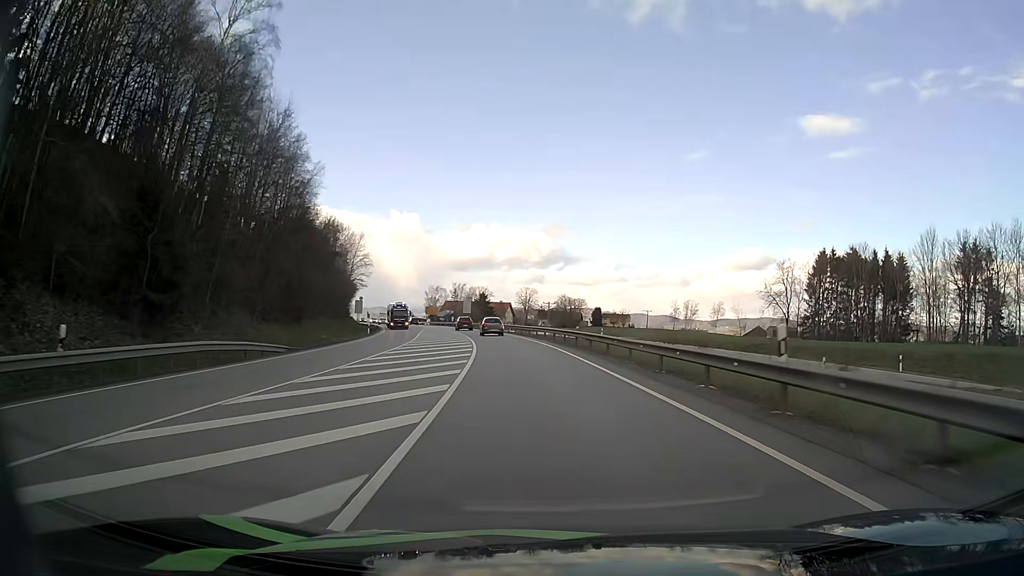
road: primary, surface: asphalt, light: Day
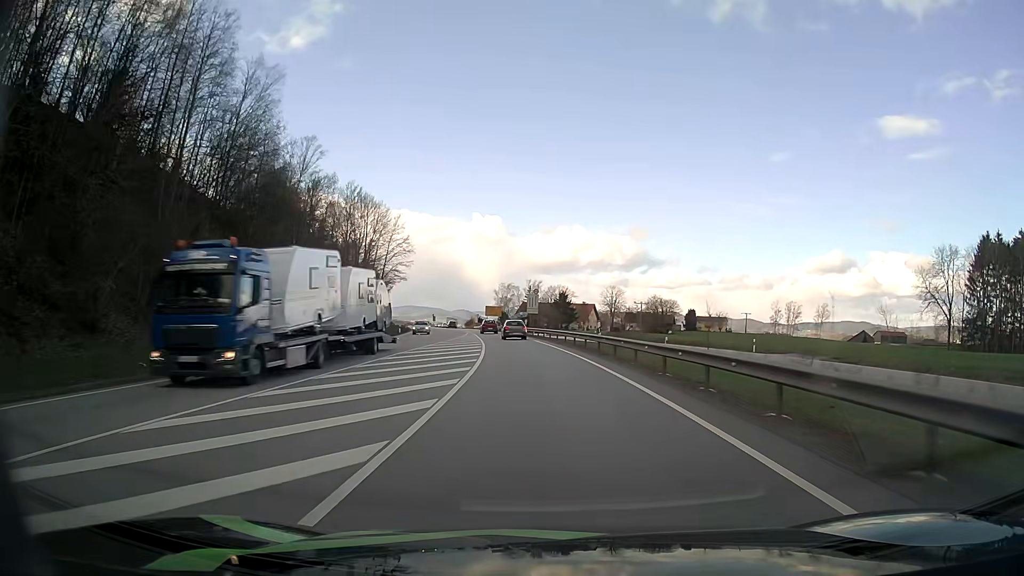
(-2.1, +35.8) m; -7°
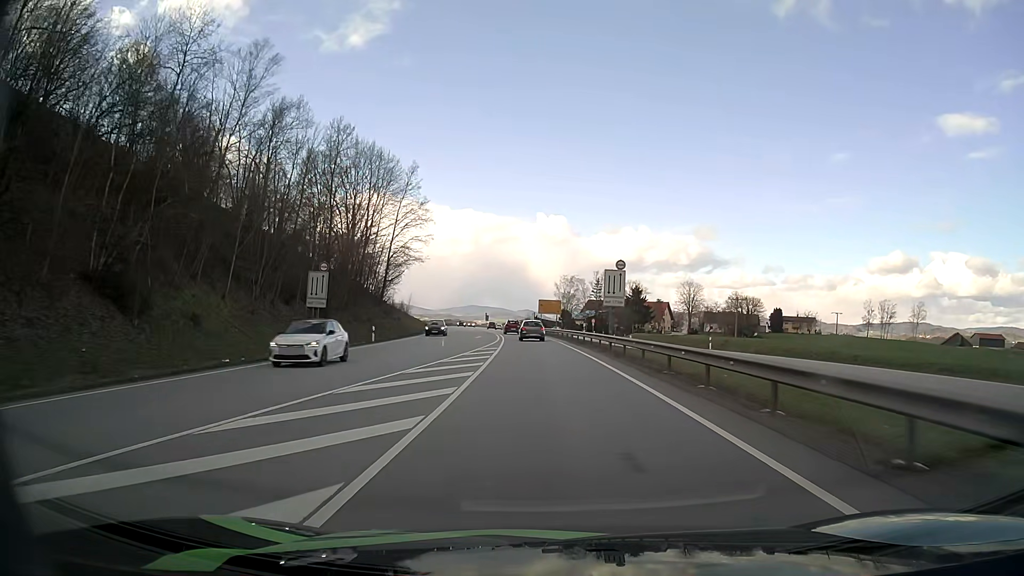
(-1.7, +35.3) m; -5°
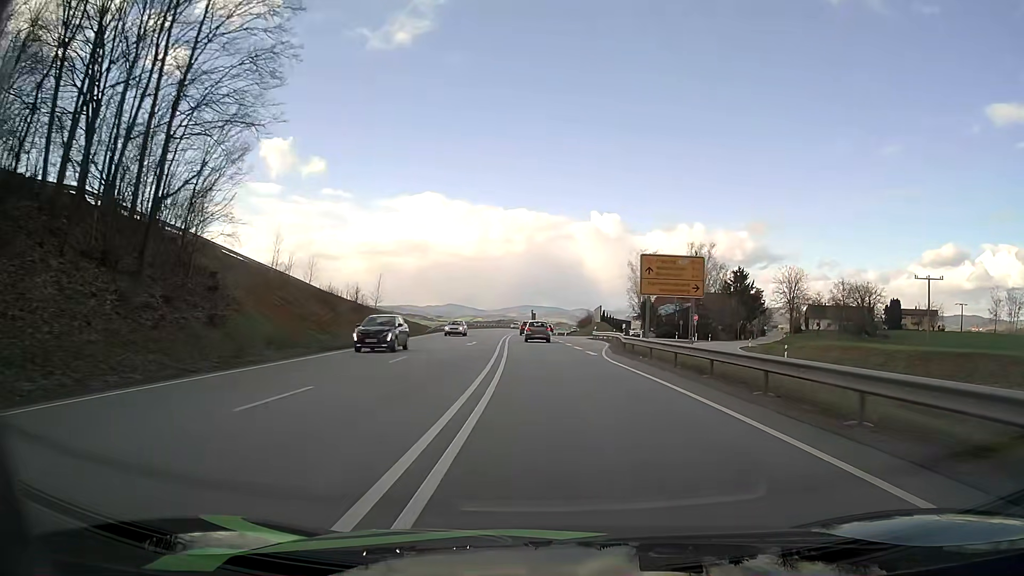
(-3.0, +57.5) m; -5°
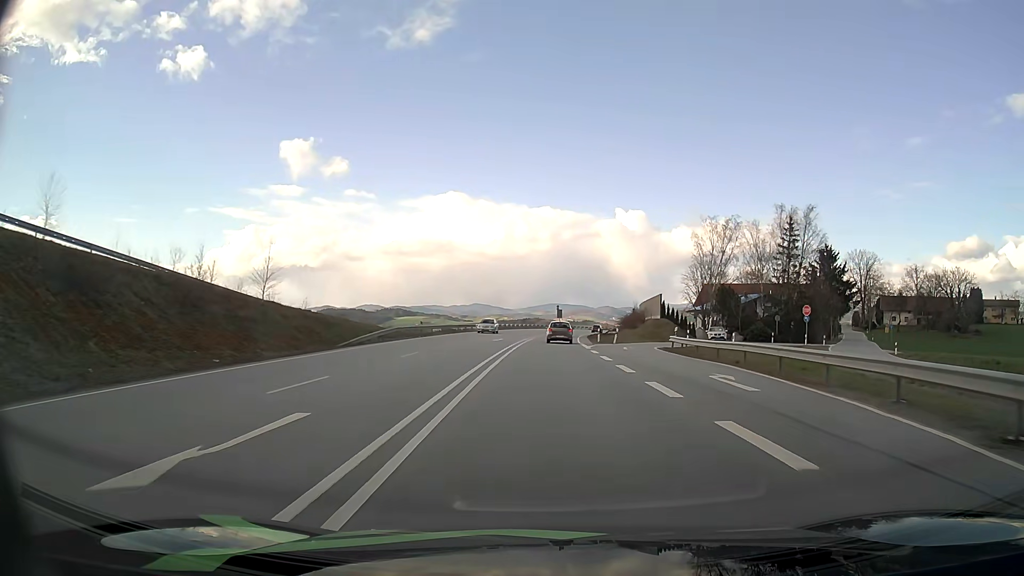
(-0.7, +34.0) m; -2°
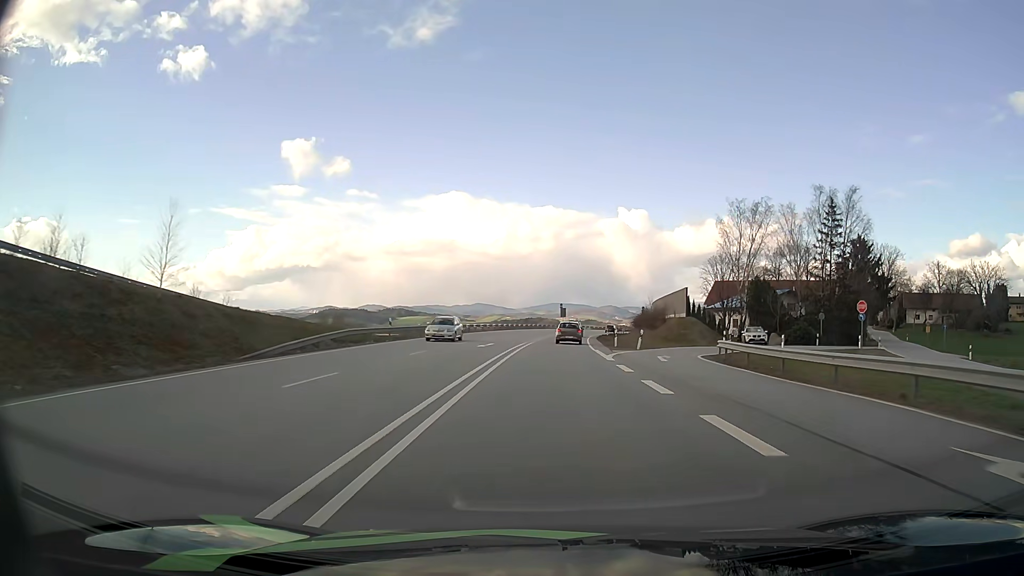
(0.0, +11.3) m; 0°
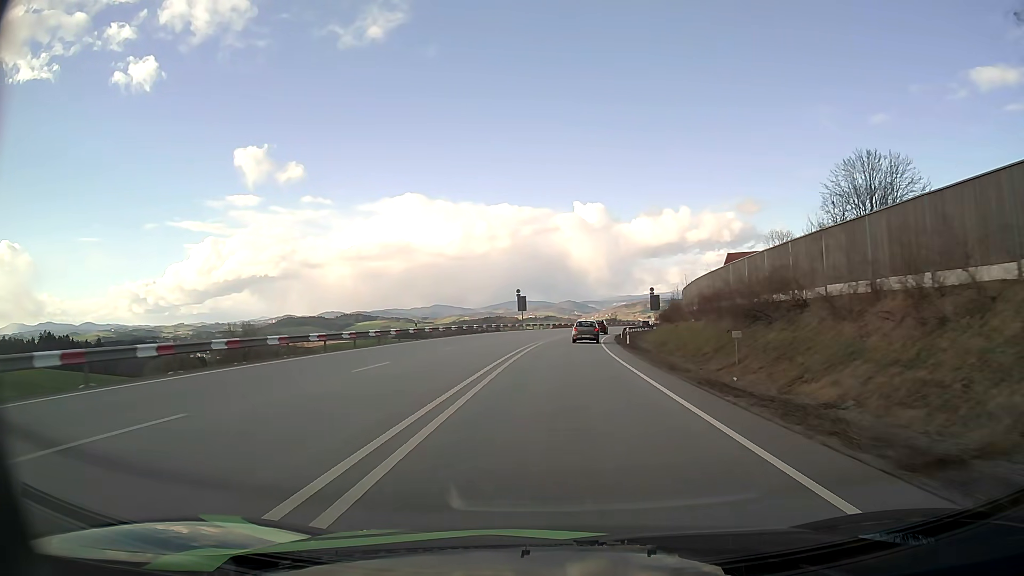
(+1.1, +56.0) m; +3°
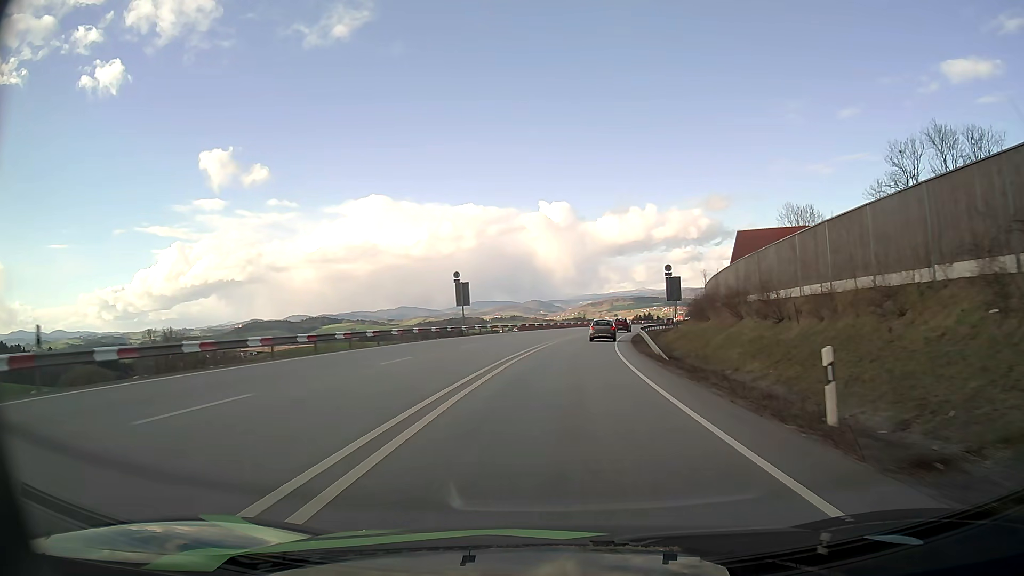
(+0.8, +33.4) m; +3°
(0, +10) (0, +20) (+1, +30) (+2, +40) (+3, +50) (+5, +60) (+6, +70) (+8, +79) (+11, +89) (+13, +99) m
